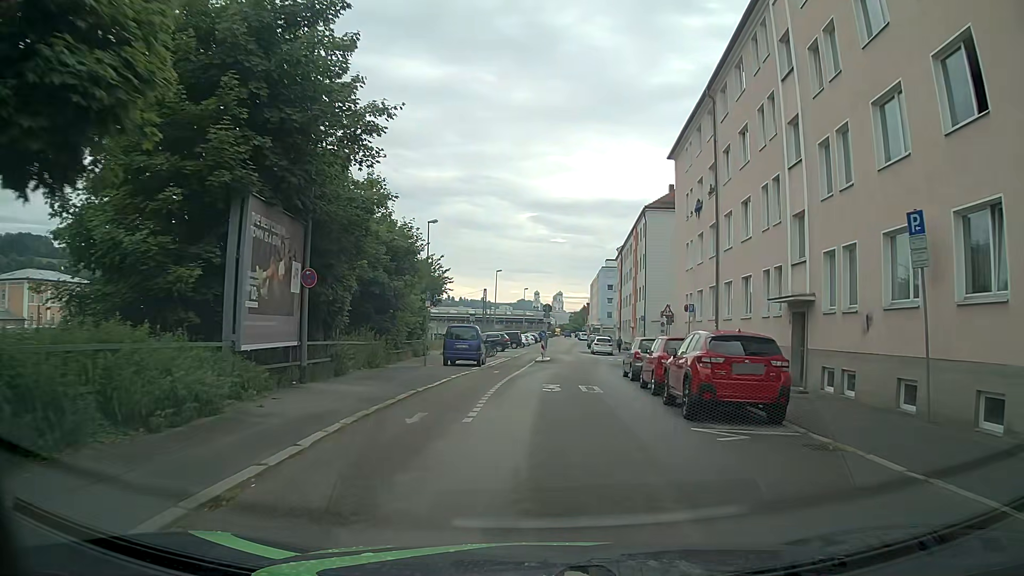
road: residential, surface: asphalt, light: Day
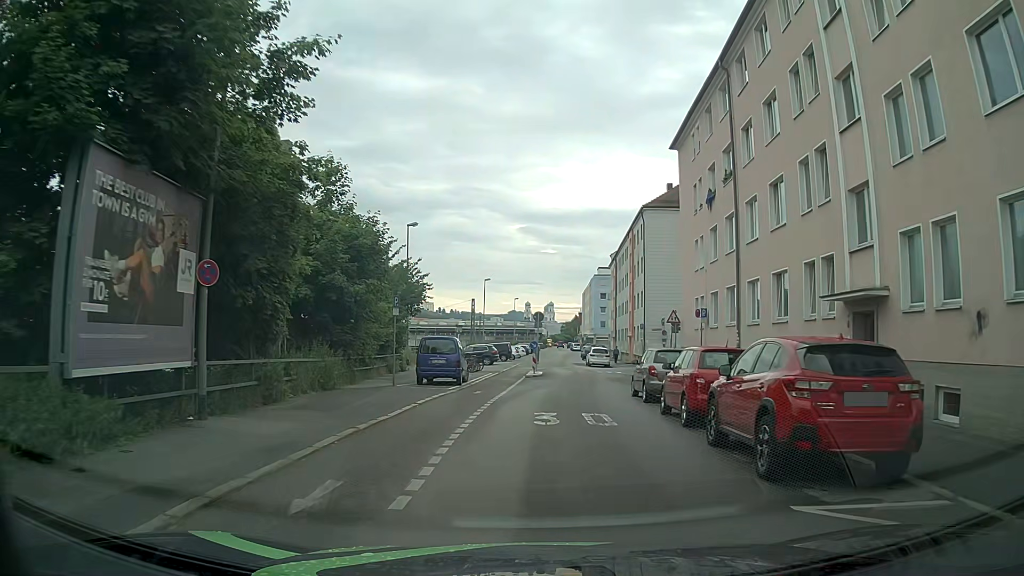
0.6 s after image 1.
(+0.1, +4.5) m; +2°
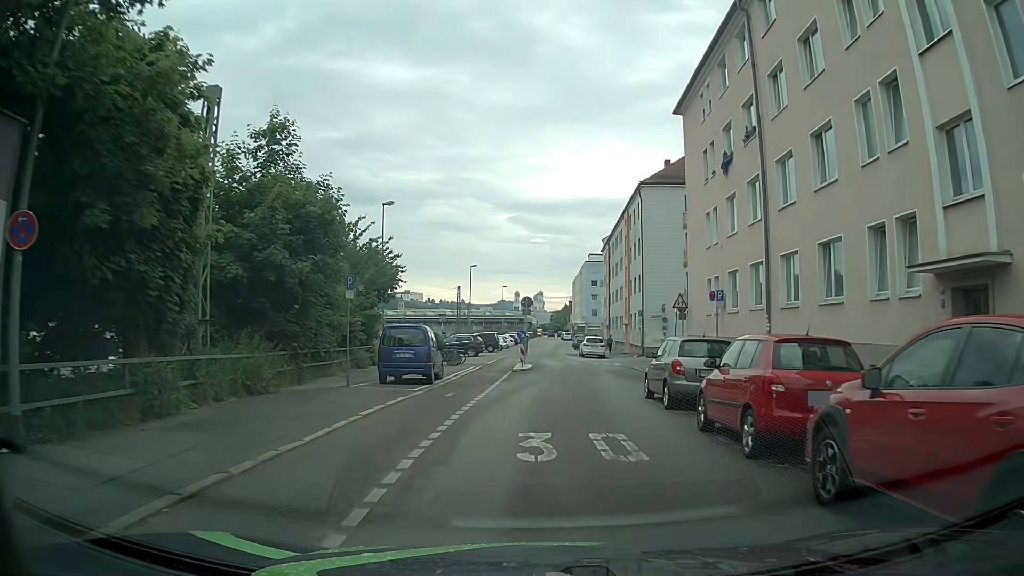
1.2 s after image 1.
(0.0, +4.4) m; -1°
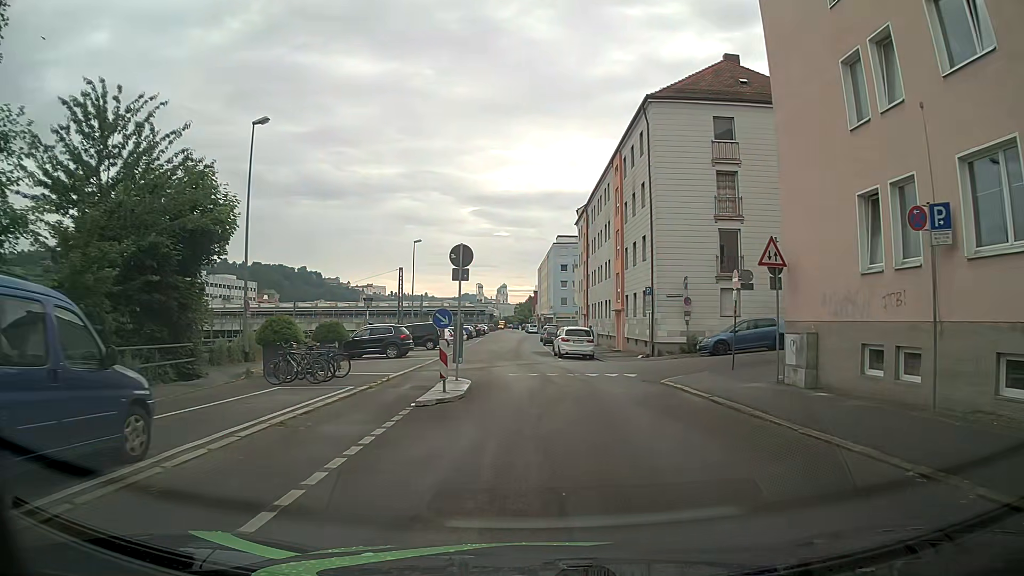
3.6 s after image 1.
(+0.6, +16.8) m; +4°
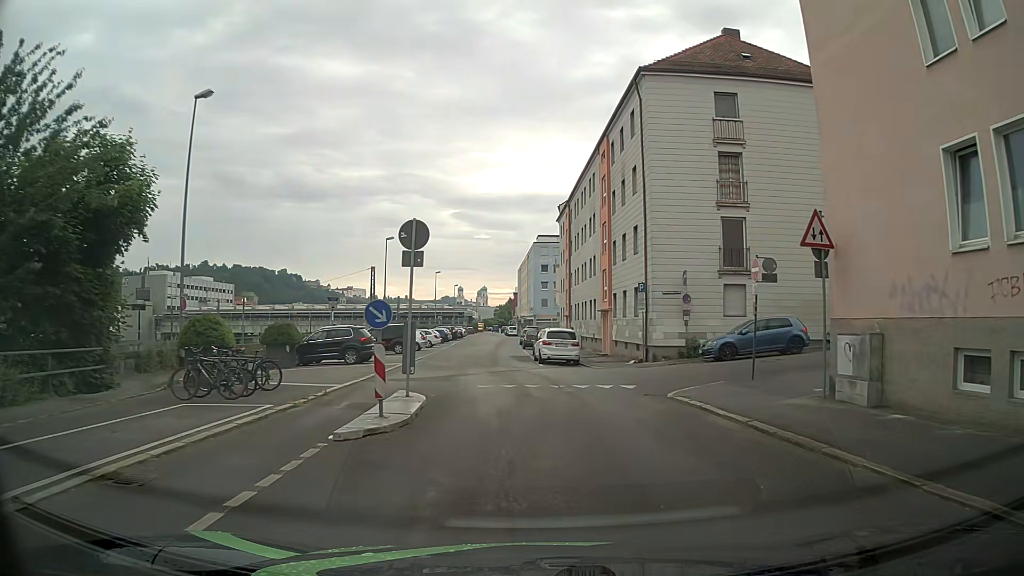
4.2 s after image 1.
(0.0, +3.9) m; +2°
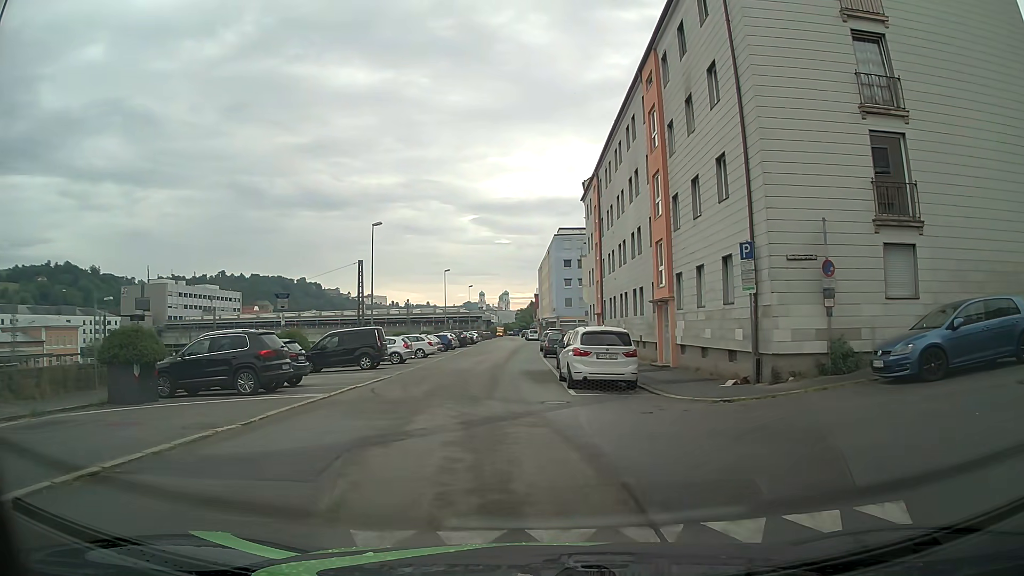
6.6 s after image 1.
(-0.2, +12.1) m; -3°
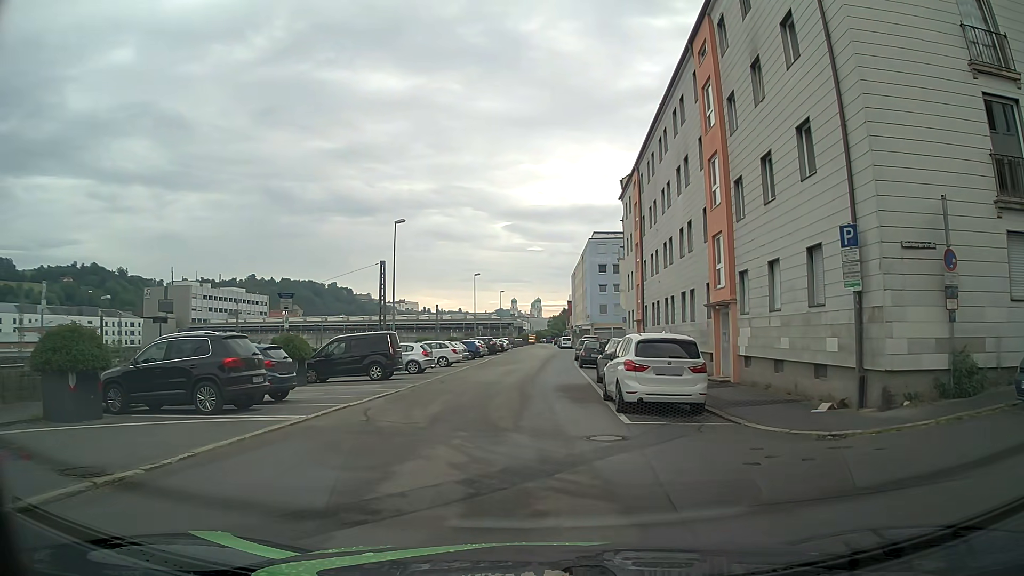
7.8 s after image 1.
(0.0, +3.8) m; -1°
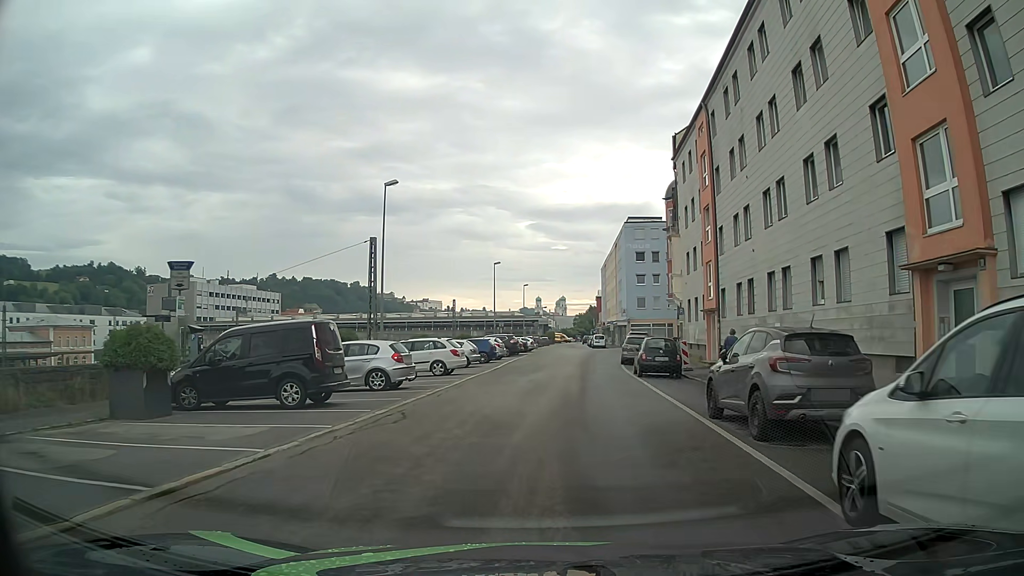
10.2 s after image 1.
(-0.7, +12.3) m; -2°
